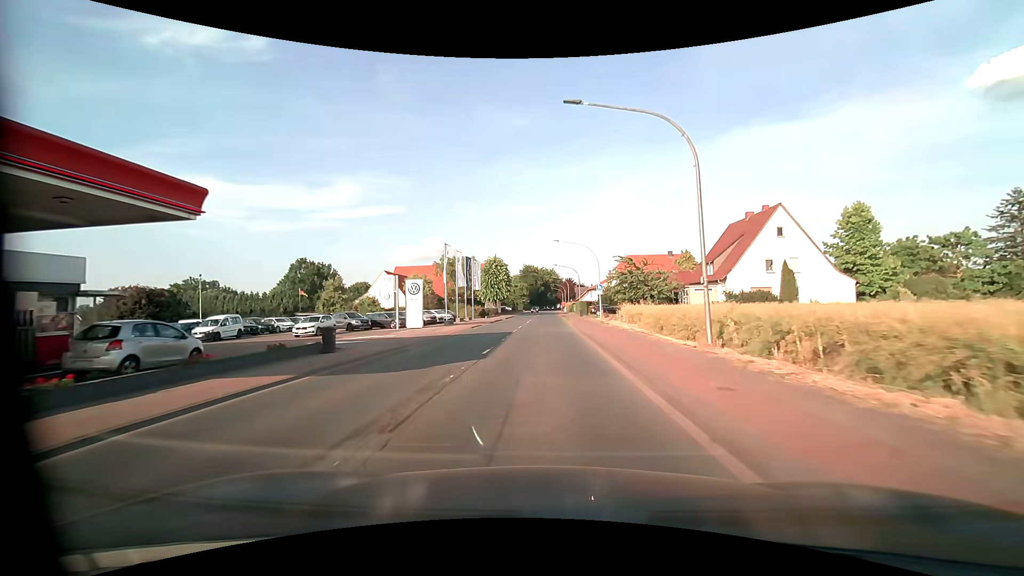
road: primary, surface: asphalt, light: Day
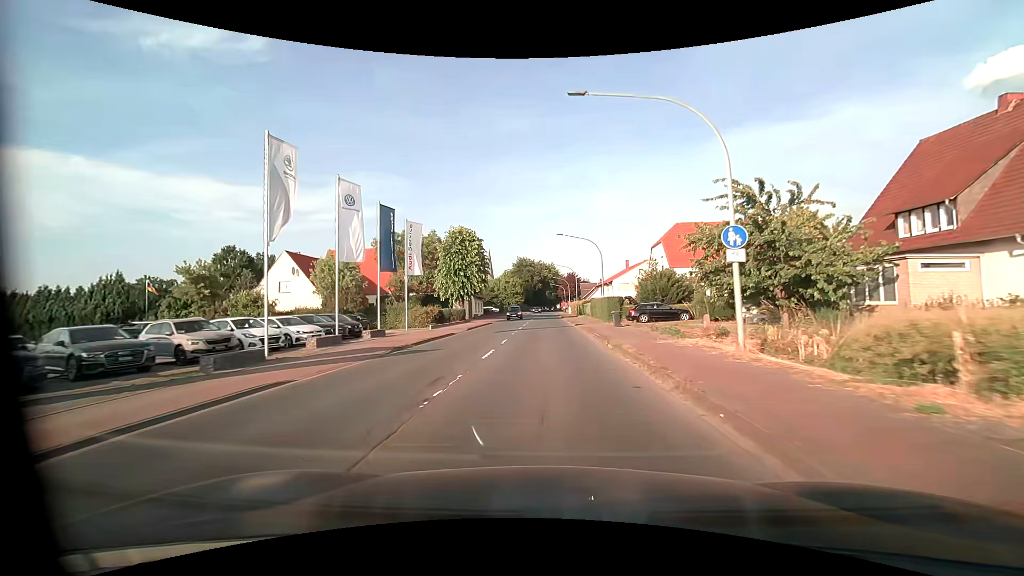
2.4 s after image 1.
(0.0, +31.6) m; 0°
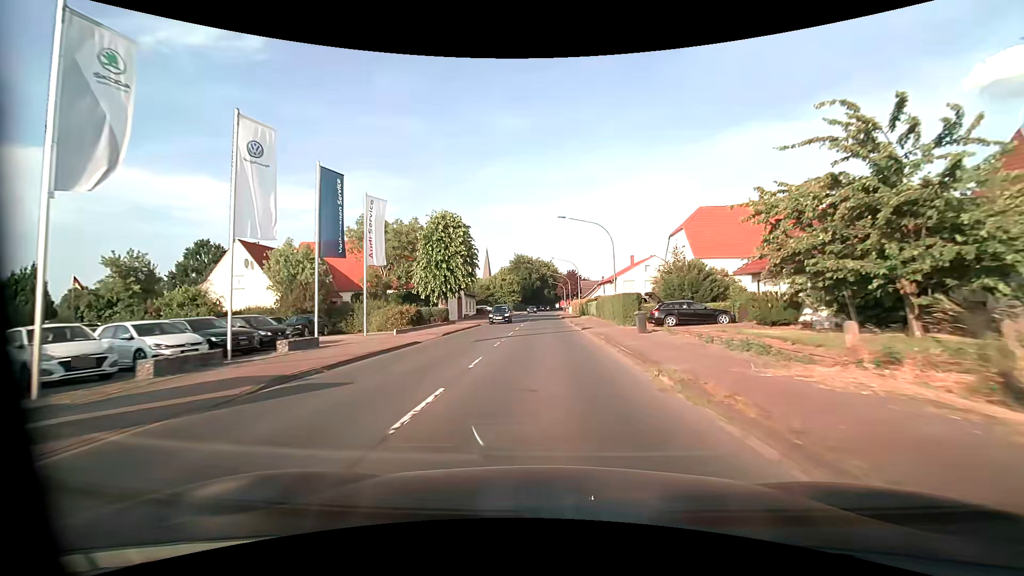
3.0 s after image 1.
(0.0, +8.0) m; 0°
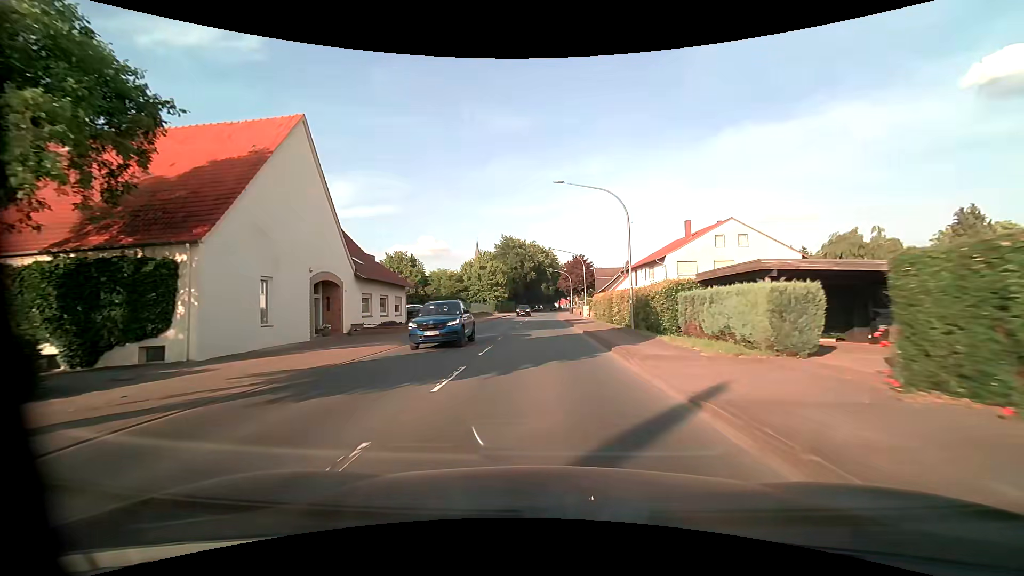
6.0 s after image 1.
(+0.1, +40.0) m; 0°
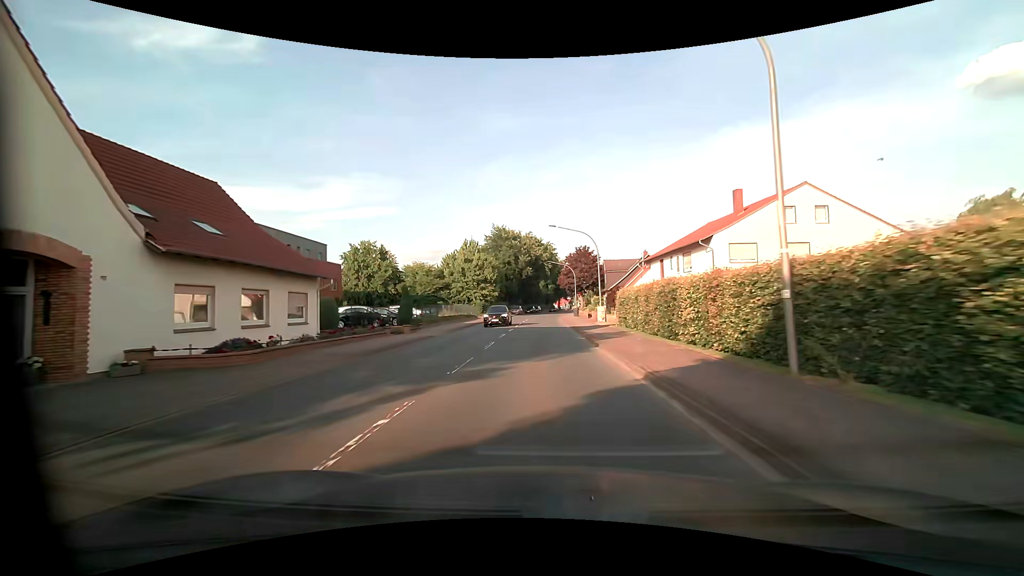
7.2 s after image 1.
(0.0, +16.0) m; 0°
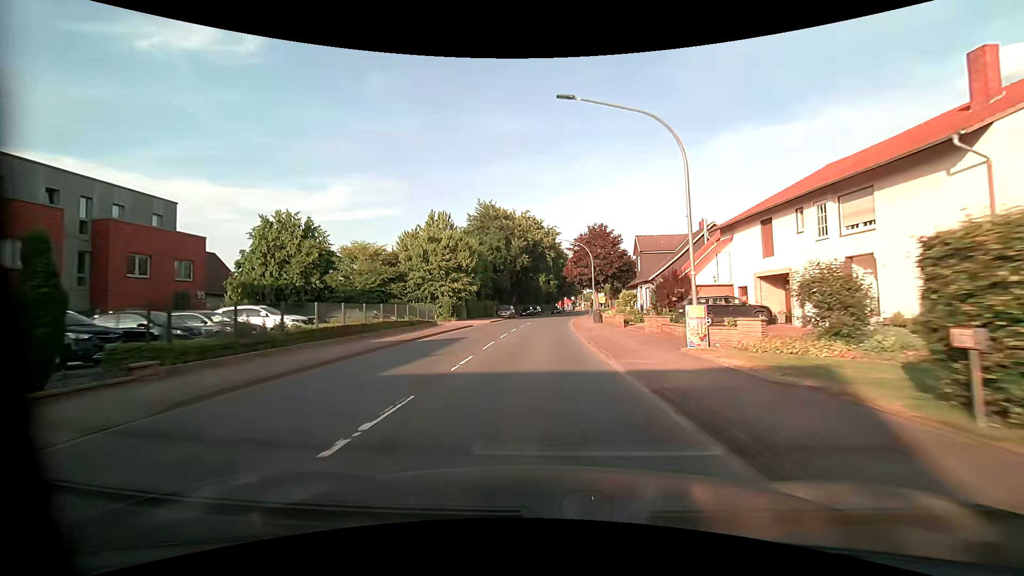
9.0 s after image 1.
(0.0, +24.2) m; 0°
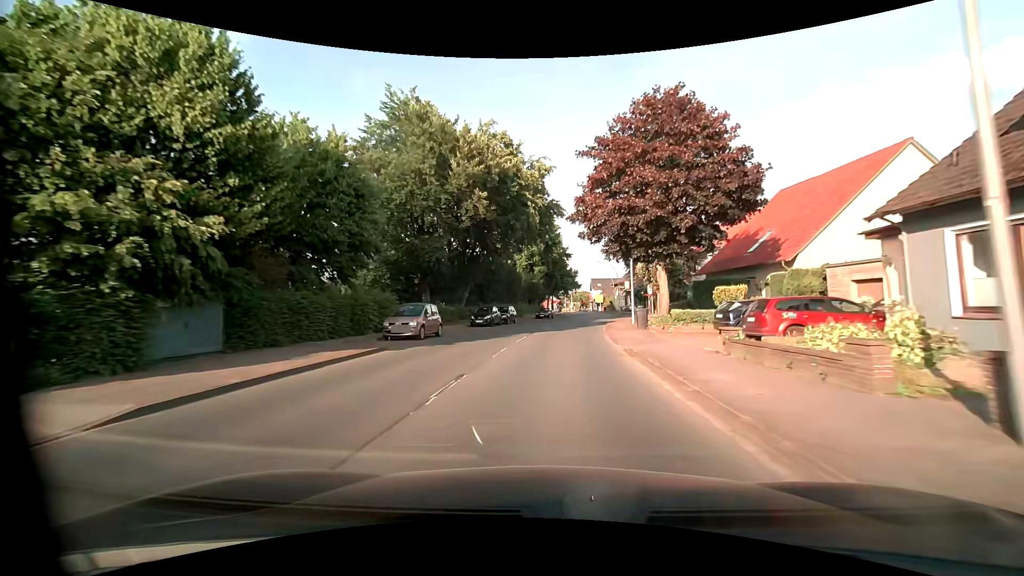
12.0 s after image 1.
(+0.2, +40.2) m; +2°
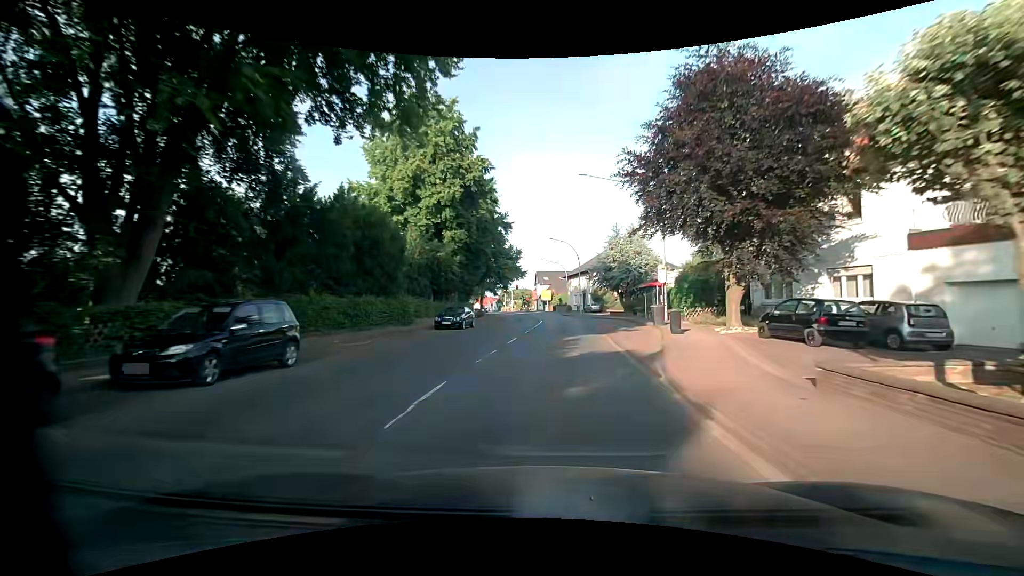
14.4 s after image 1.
(+1.7, +31.8) m; +7°
(0, +10) (+1, +20) (+1, +30) (+2, +40) (+2, +50) (+1, +60) (+1, +70) (0, +80) (-1, +90) (-2, +100) m
